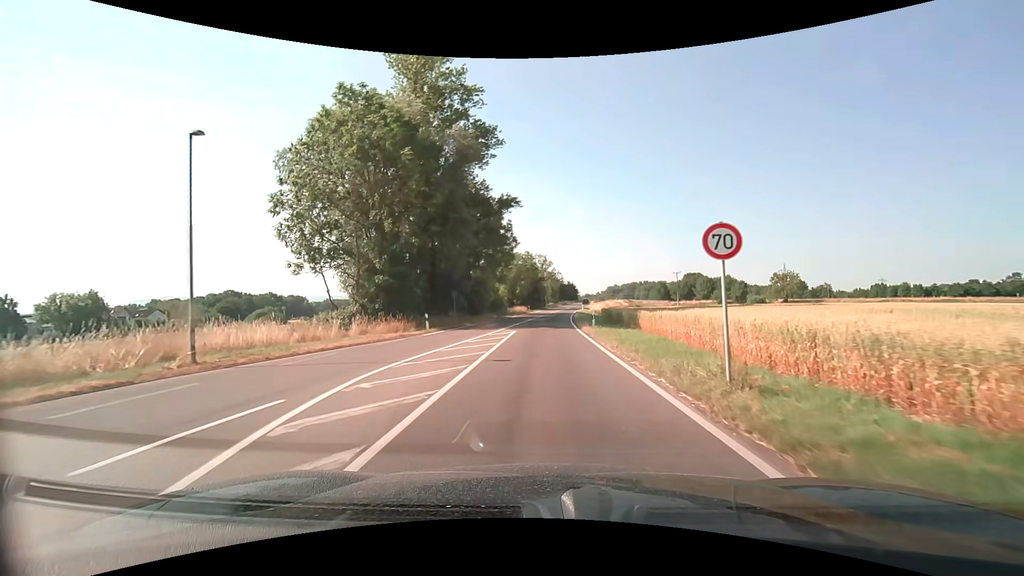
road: secondary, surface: asphalt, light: Day
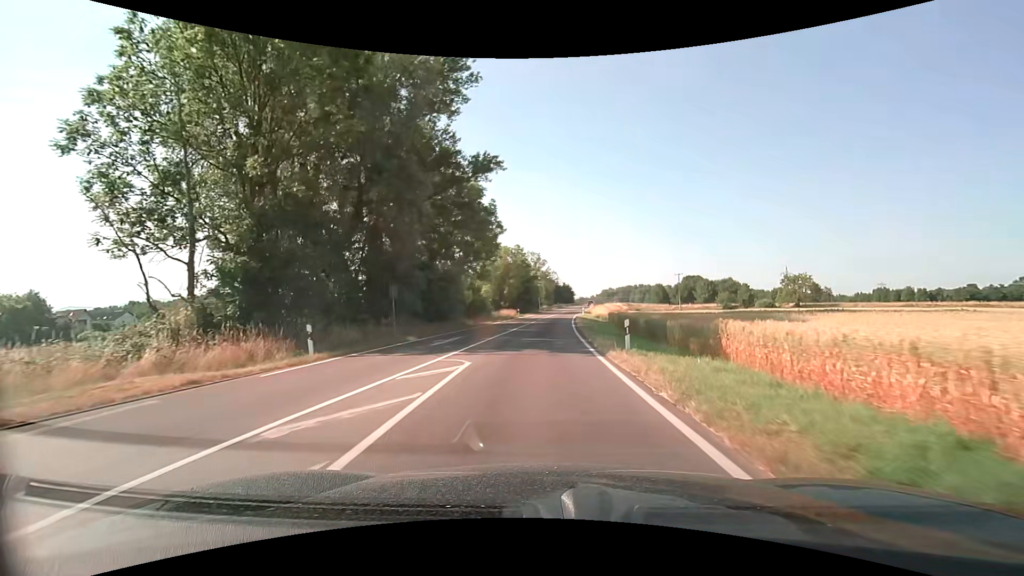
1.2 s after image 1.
(+0.1, +14.0) m; 0°
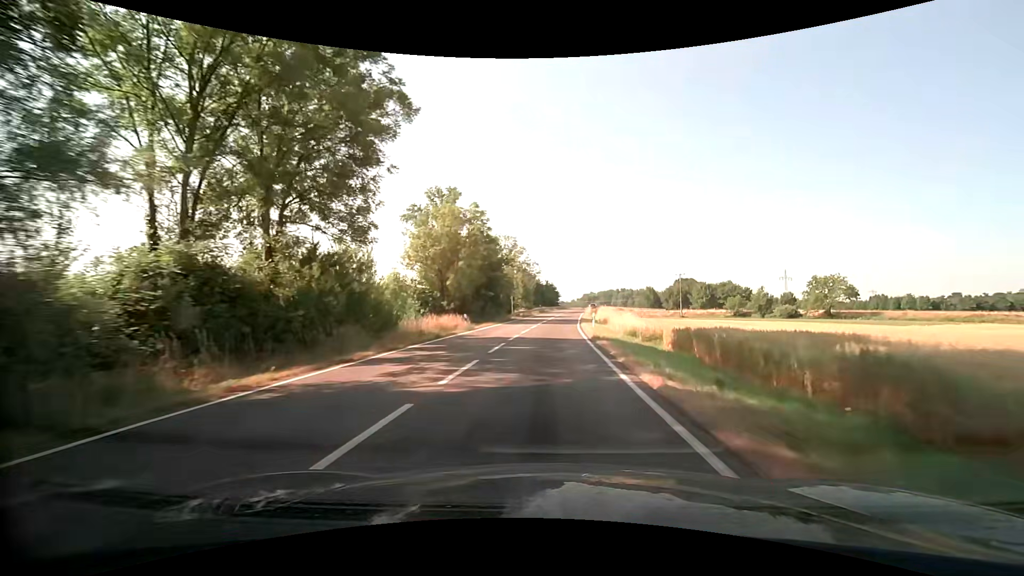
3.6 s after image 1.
(+0.5, +32.9) m; +2°
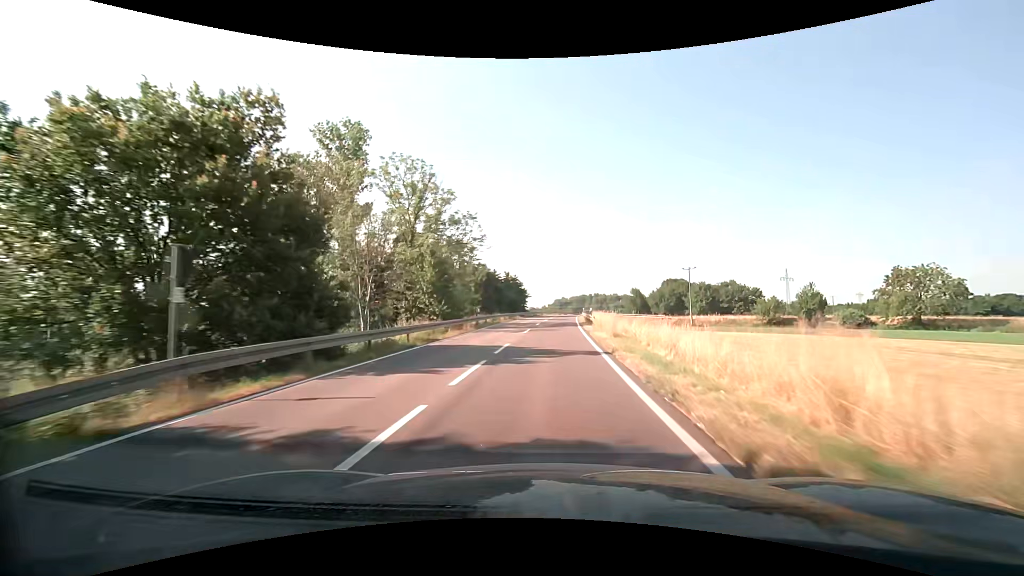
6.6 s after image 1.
(+1.9, +48.3) m; +3°
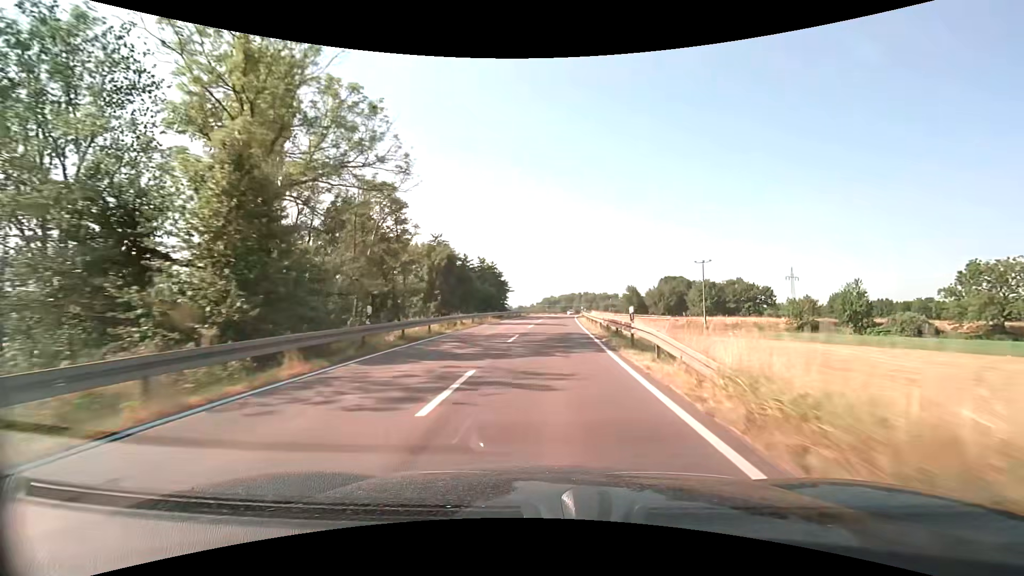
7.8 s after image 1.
(+0.3, +20.9) m; +1°
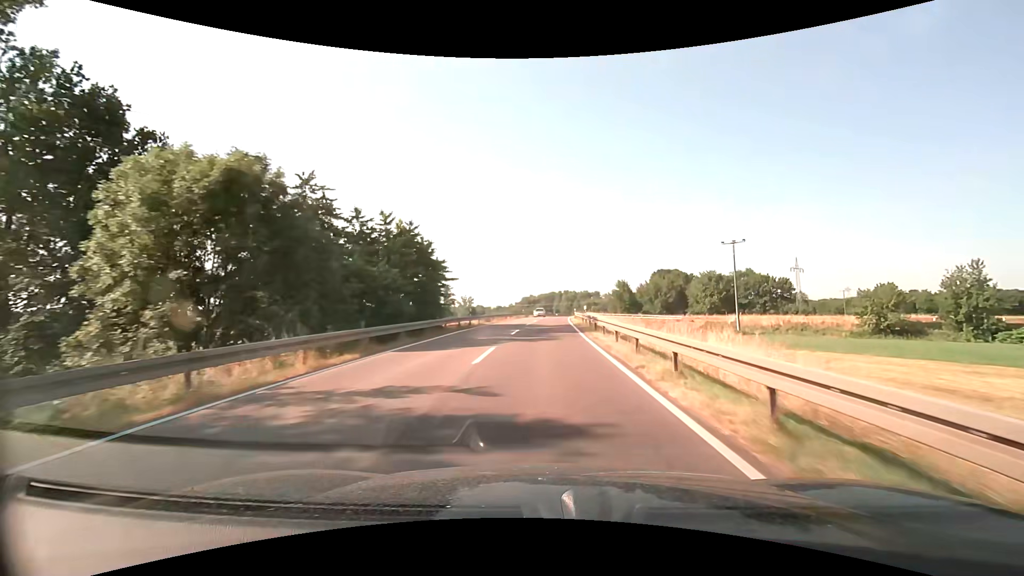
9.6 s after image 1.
(+0.7, +30.6) m; +2°
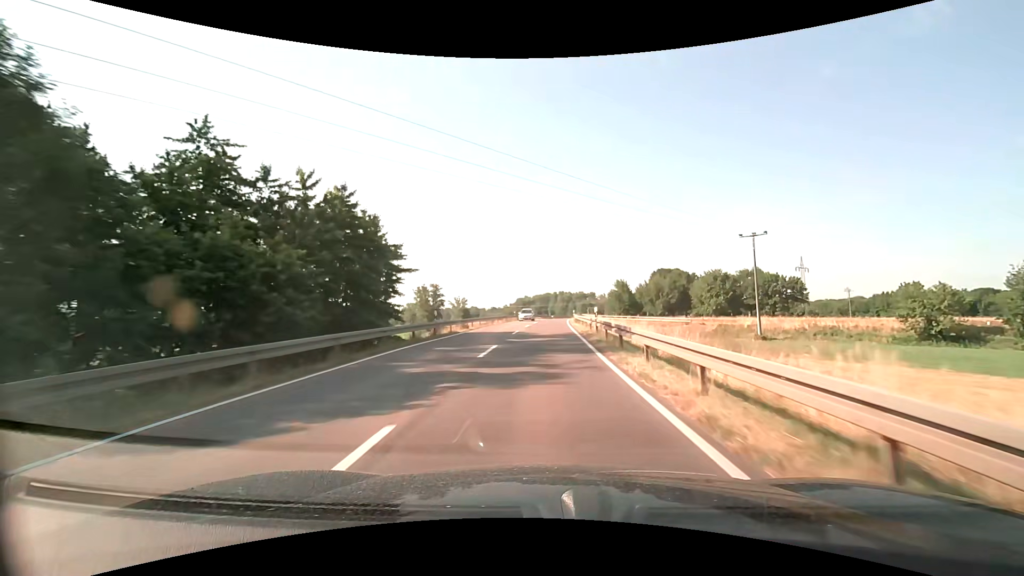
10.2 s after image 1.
(+0.1, +10.1) m; +1°
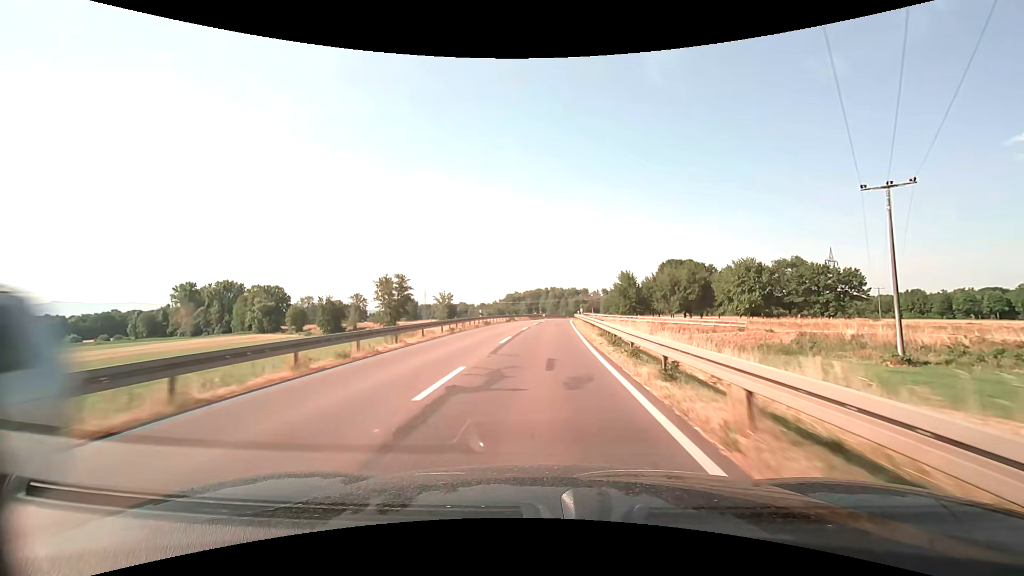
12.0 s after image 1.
(+0.2, +30.1) m; +1°
(0, +10) (0, +20) (0, +30) (+1, +40) (+1, +50) (+1, +60) (+2, +70) (+3, +80) (+4, +90) (+5, +100) m
